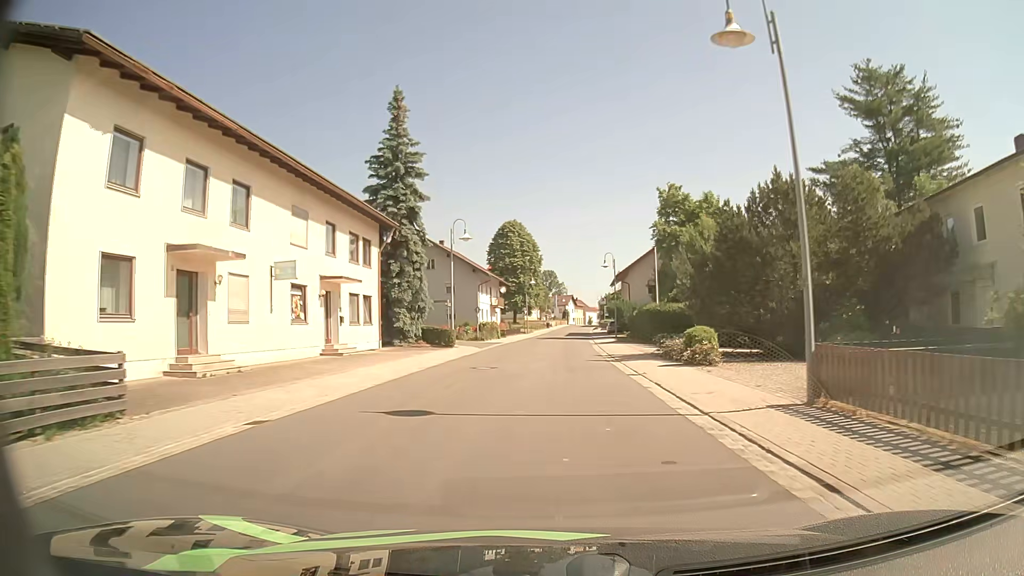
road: secondary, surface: asphalt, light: Day
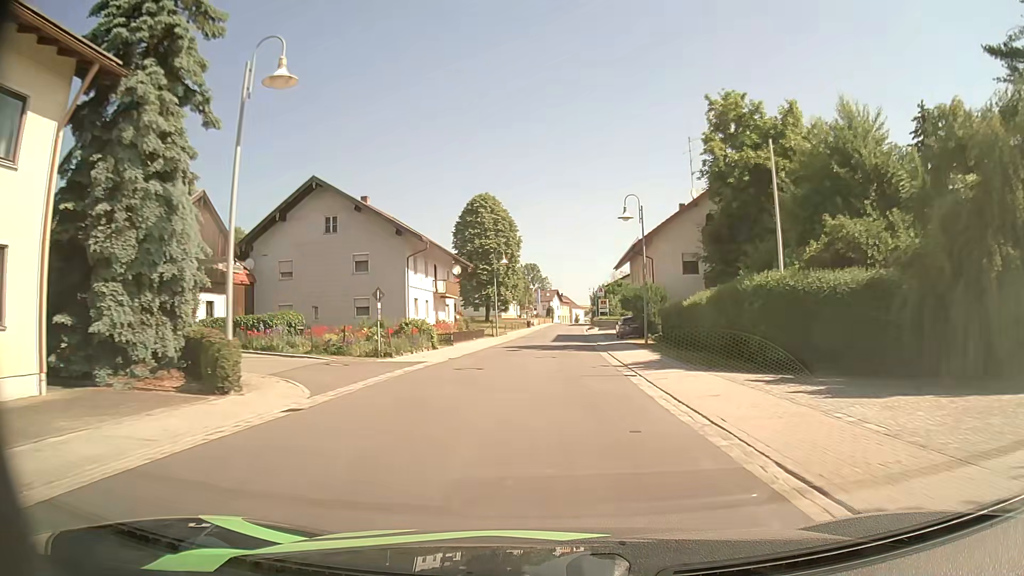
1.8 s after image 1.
(+0.3, +24.8) m; +2°
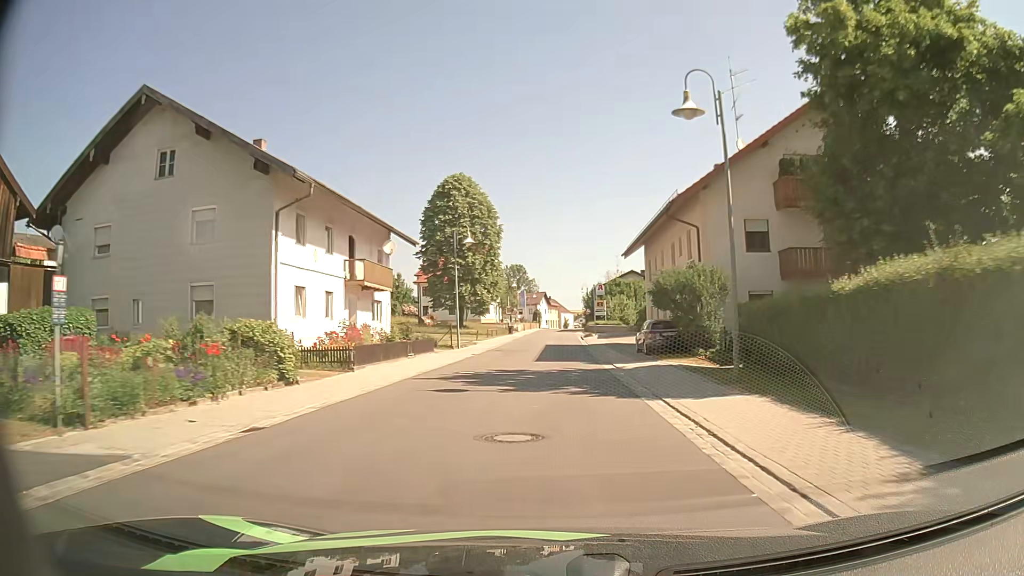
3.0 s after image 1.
(+0.1, +16.6) m; +1°
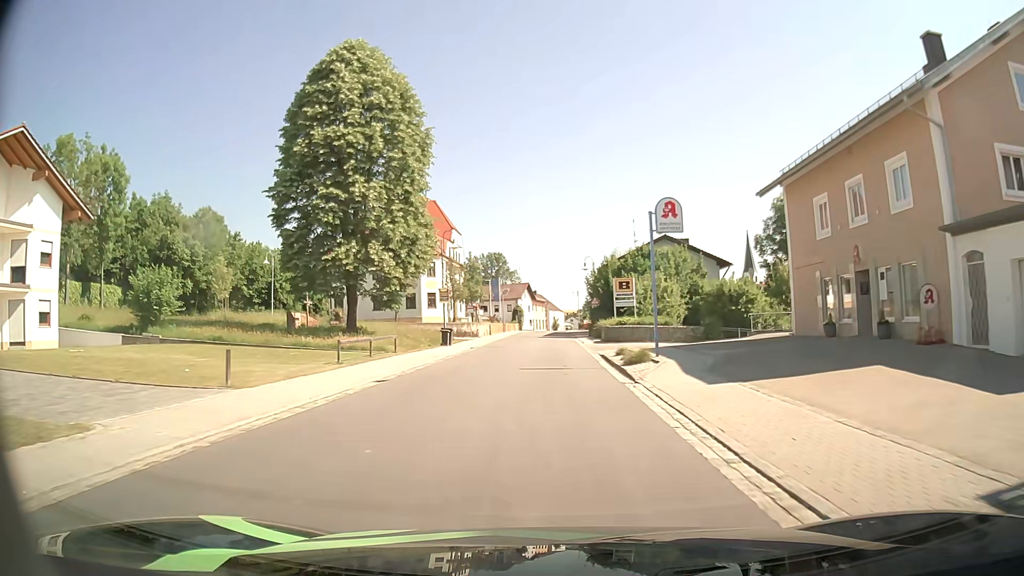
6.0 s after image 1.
(+0.7, +41.5) m; +1°
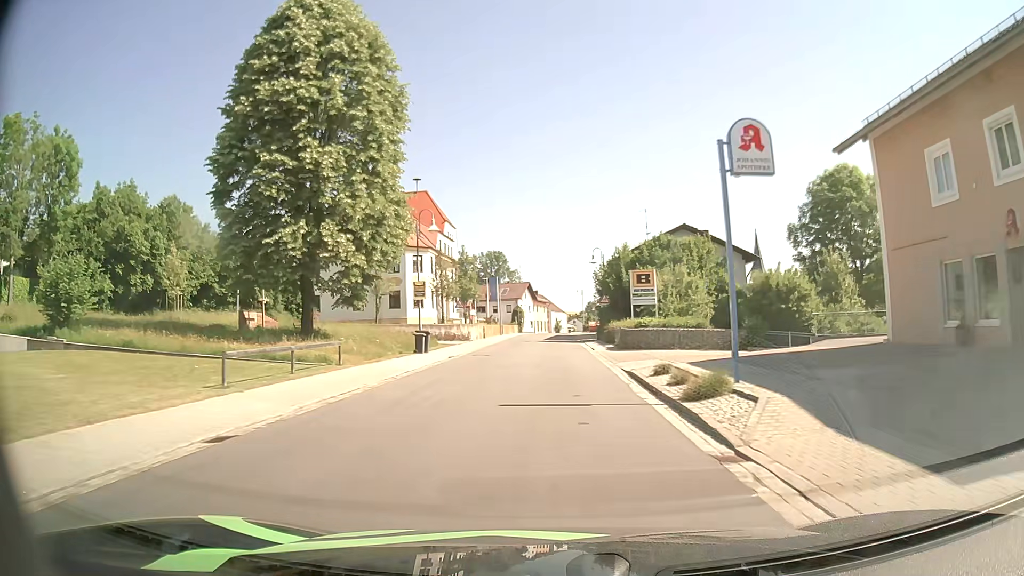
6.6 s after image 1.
(0.0, +8.3) m; 0°
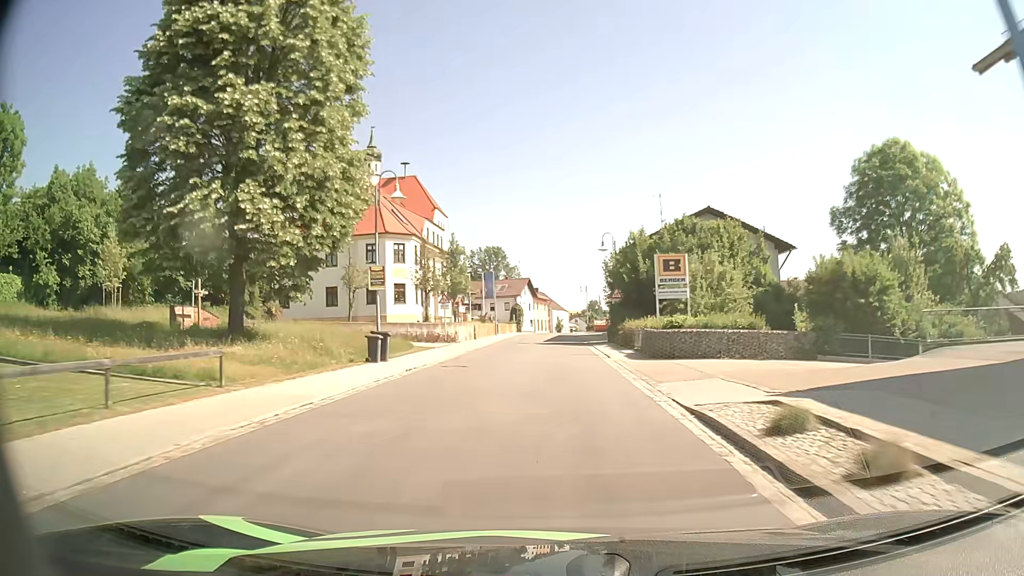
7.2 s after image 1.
(0.0, +8.3) m; 0°
(0, +10) (0, +20) (0, +30) (0, +40) (+1, +50) (+1, +60) (+1, +70) (+1, +80) (+2, +90) (+2, +100) m
